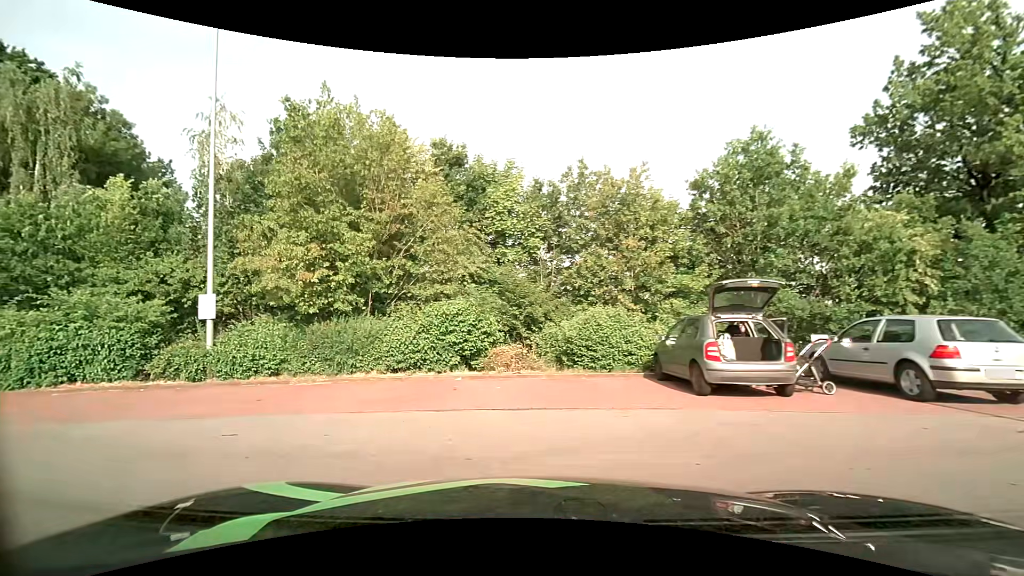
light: Day
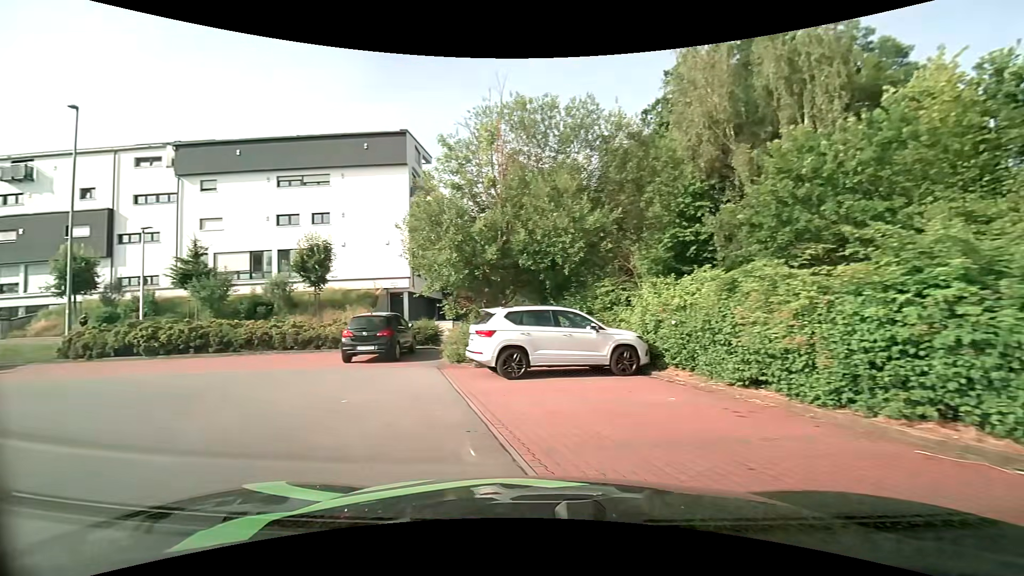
(-5.9, +8.0) m; -74°
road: service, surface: asphalt
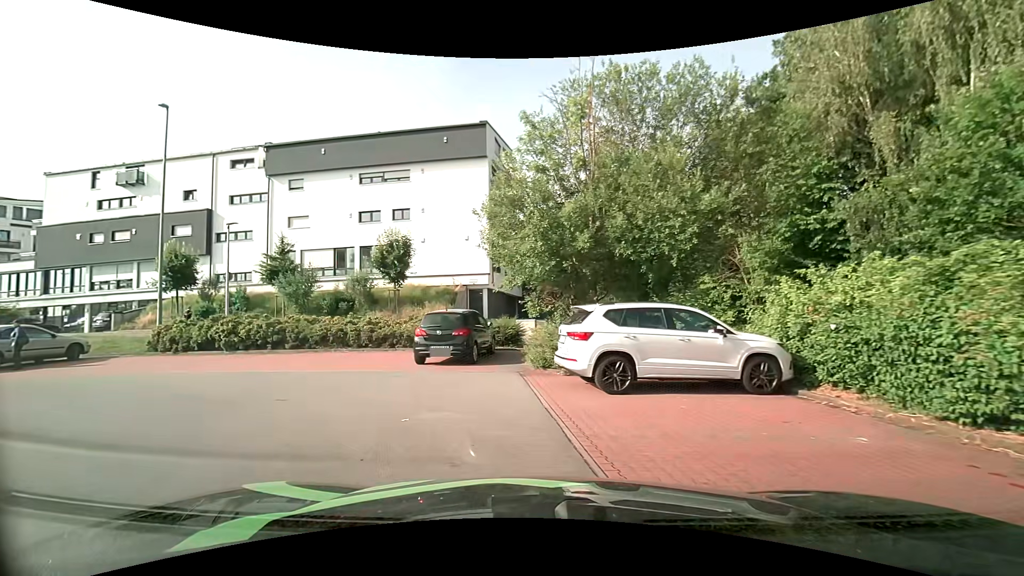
(-0.2, +2.0) m; -11°
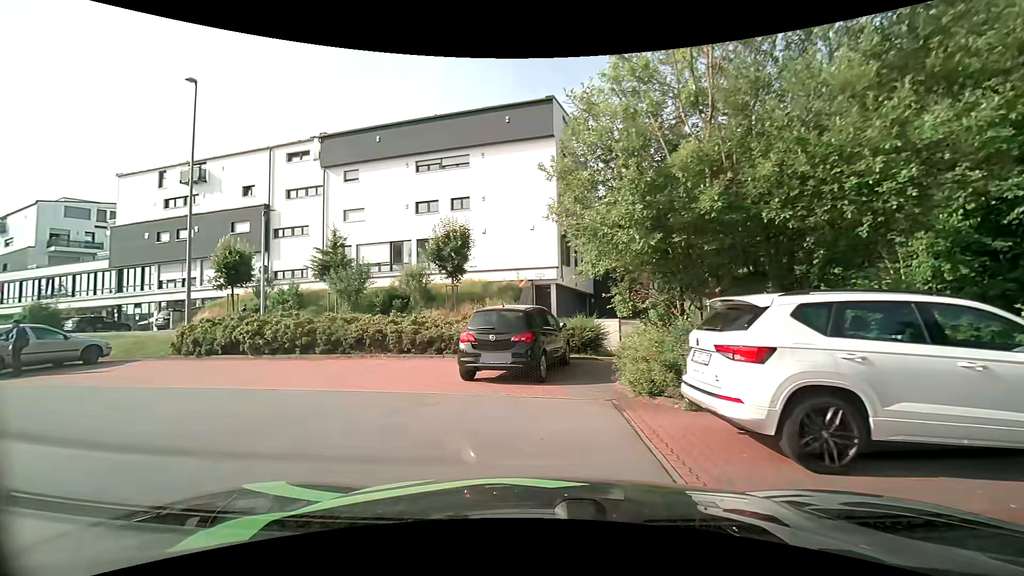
(-0.2, +4.0) m; -9°
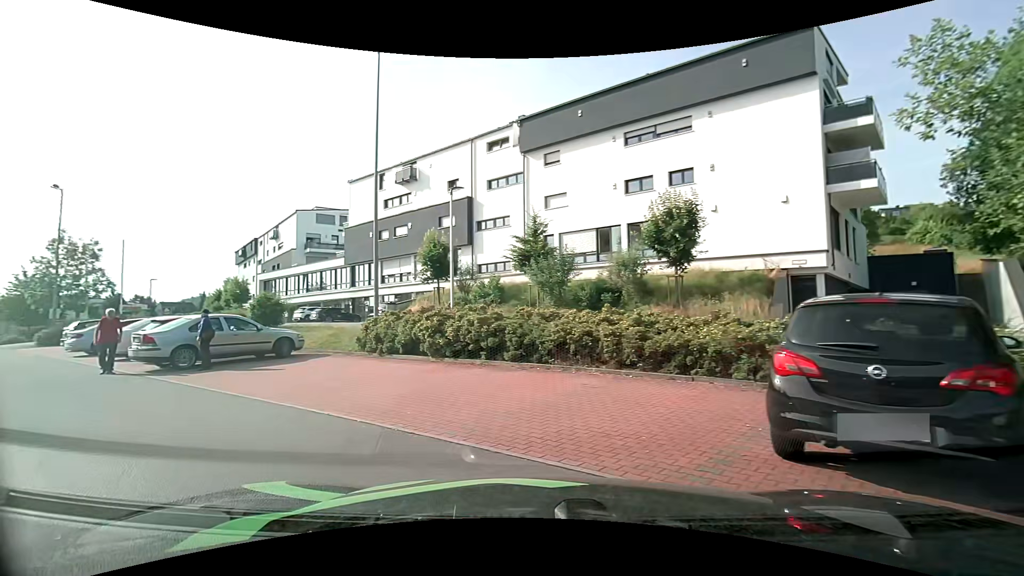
(-0.7, +5.0) m; -22°
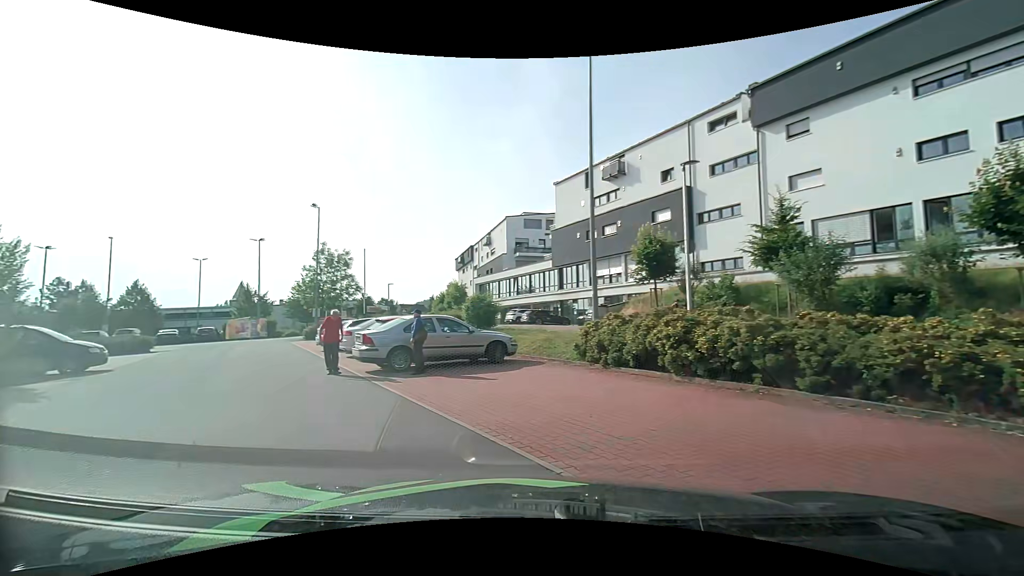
(-0.5, +2.8) m; -24°
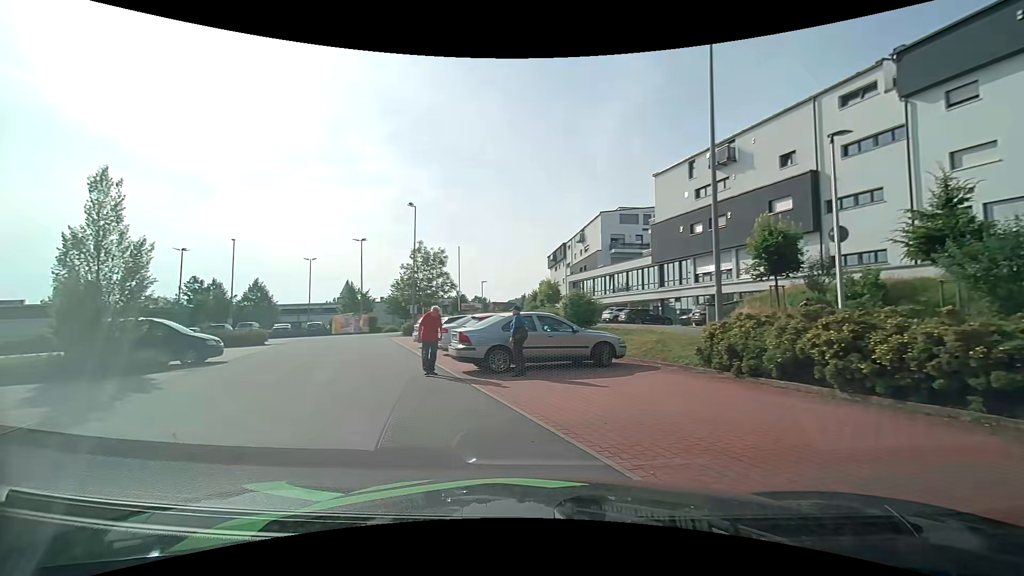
(-0.1, +1.2) m; -10°
